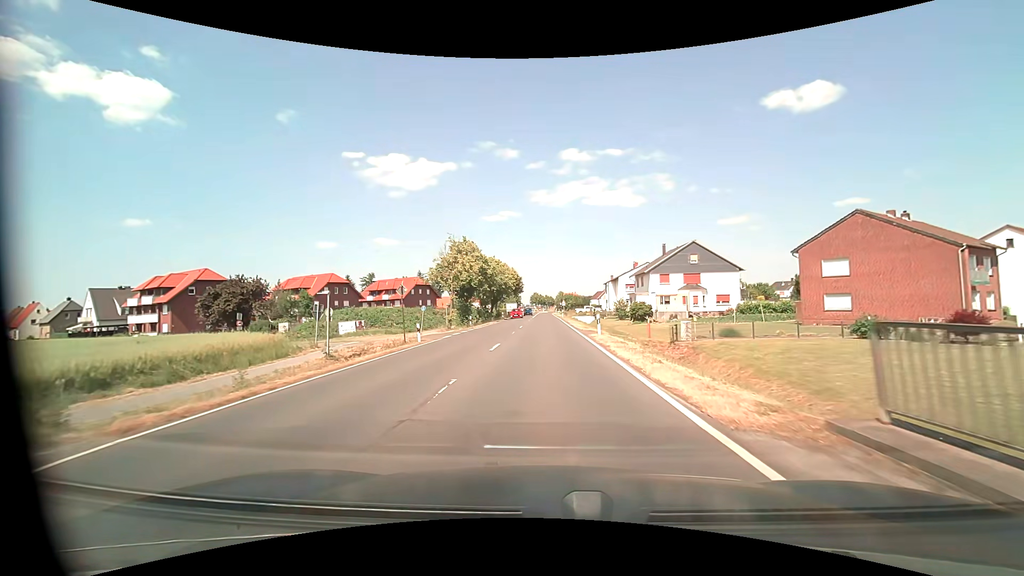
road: primary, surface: asphalt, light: Day
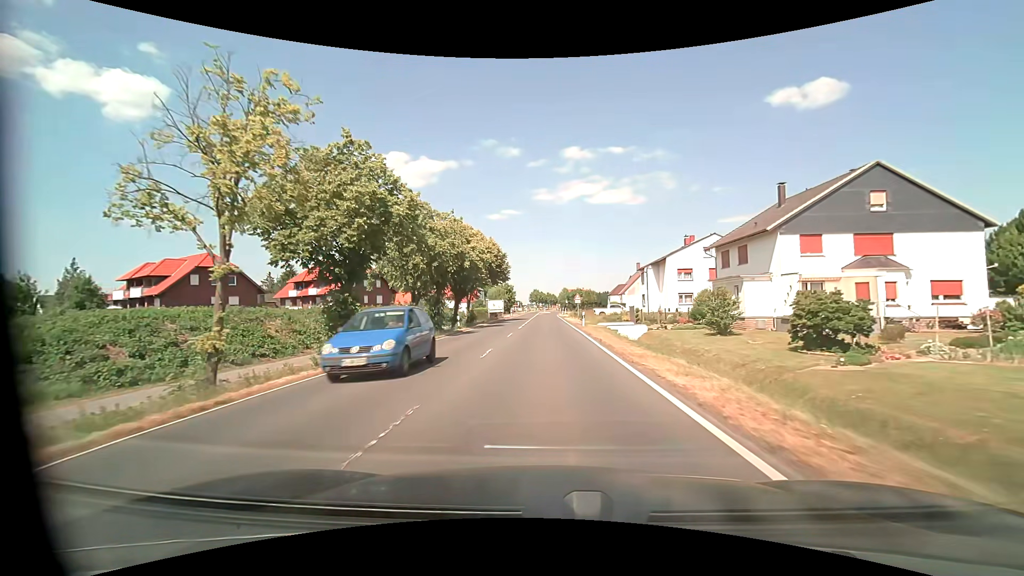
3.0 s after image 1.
(0.0, +38.8) m; 0°
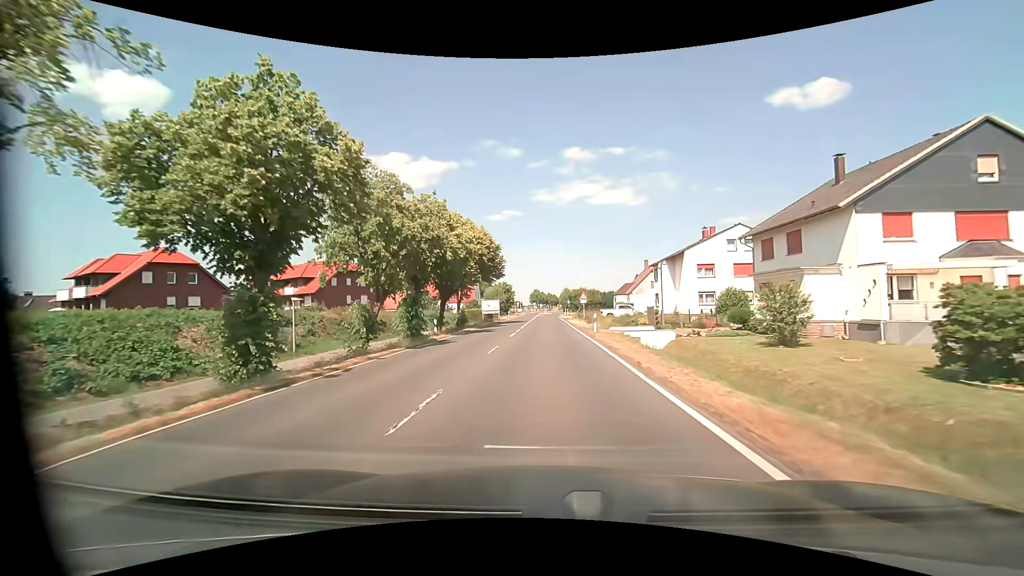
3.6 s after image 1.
(0.0, +7.8) m; 0°
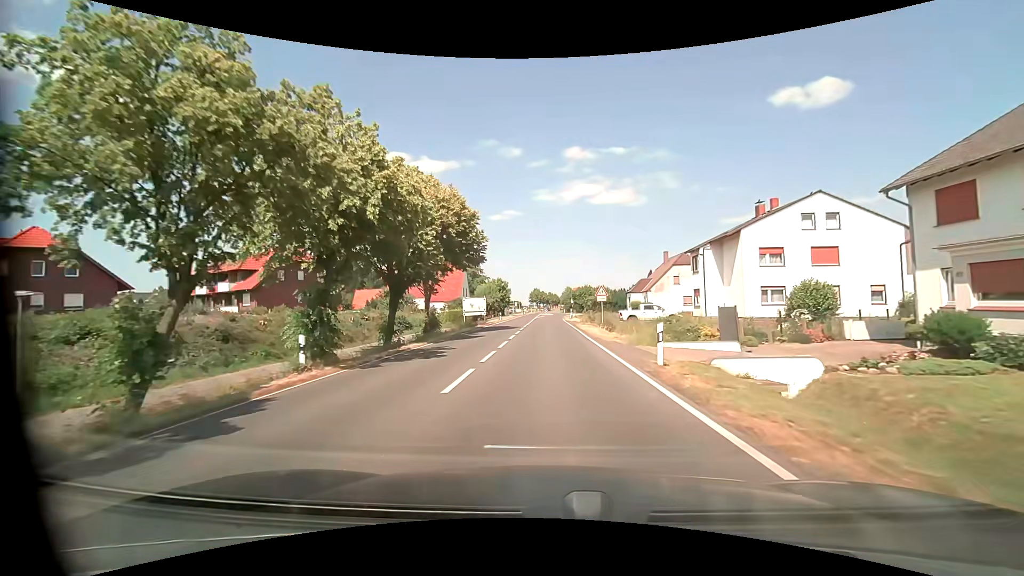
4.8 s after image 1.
(0.0, +15.5) m; 0°
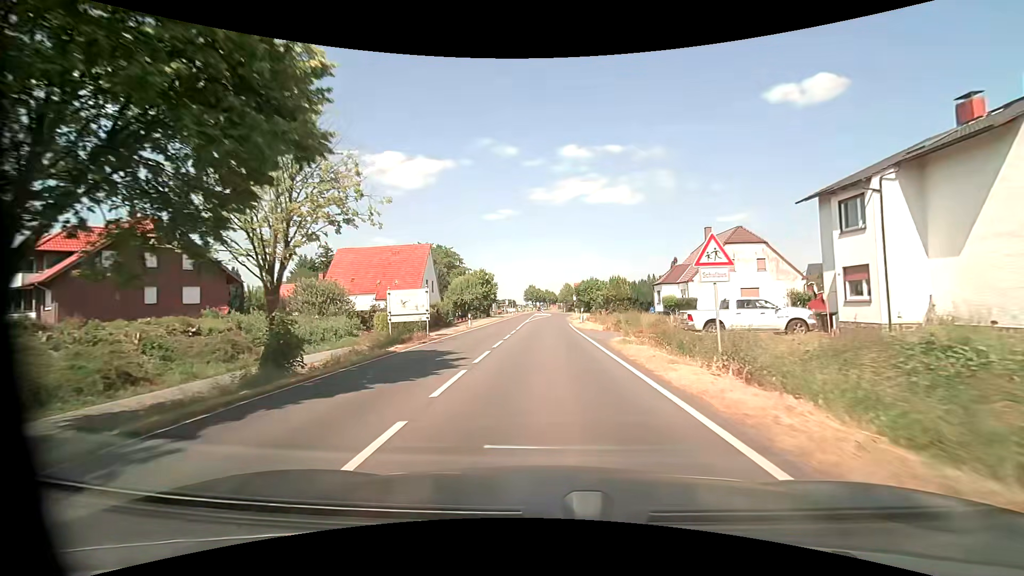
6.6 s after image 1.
(0.0, +23.4) m; 0°
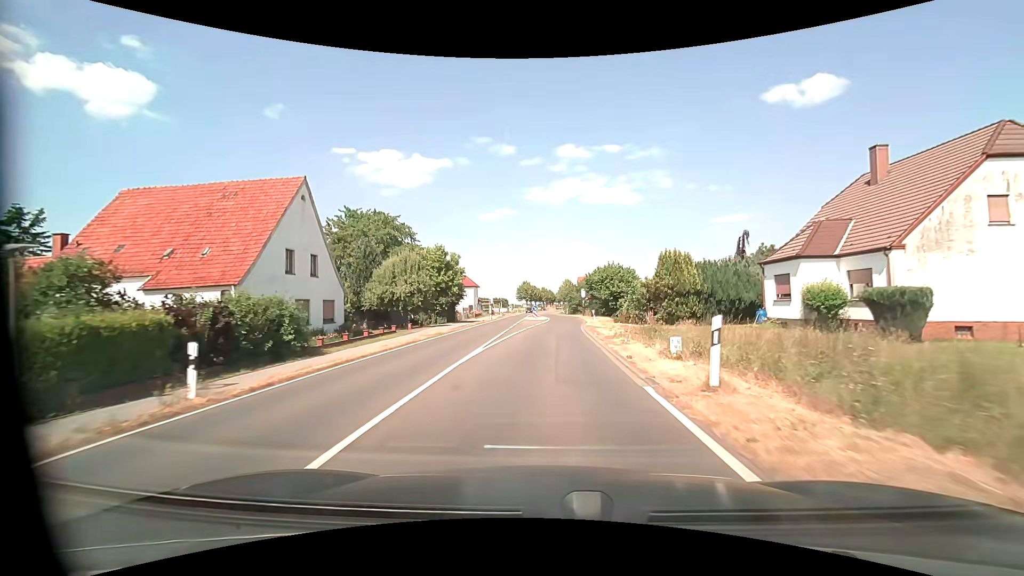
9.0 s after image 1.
(+0.3, +31.1) m; +1°
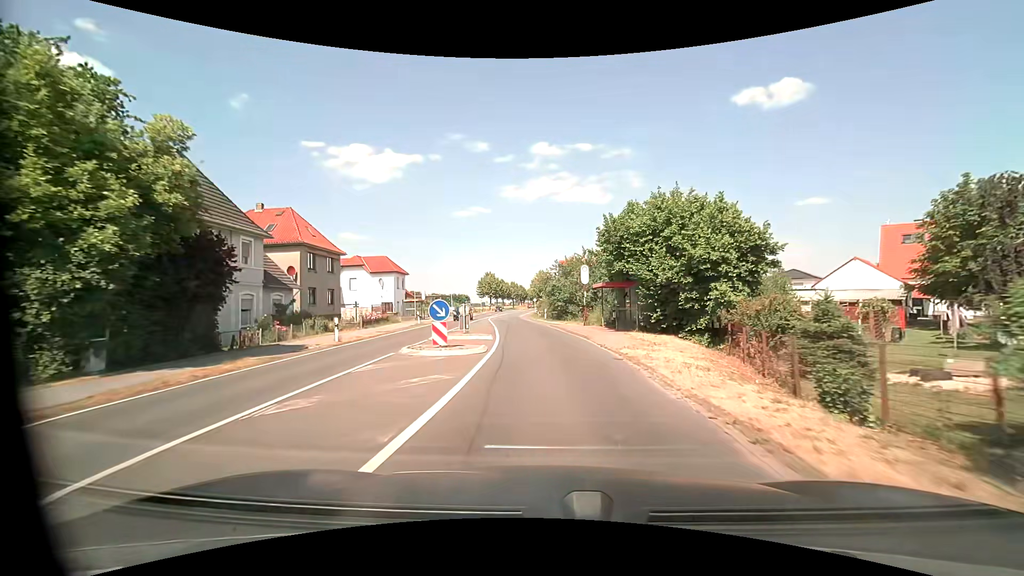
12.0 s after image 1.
(+1.0, +38.8) m; +3°
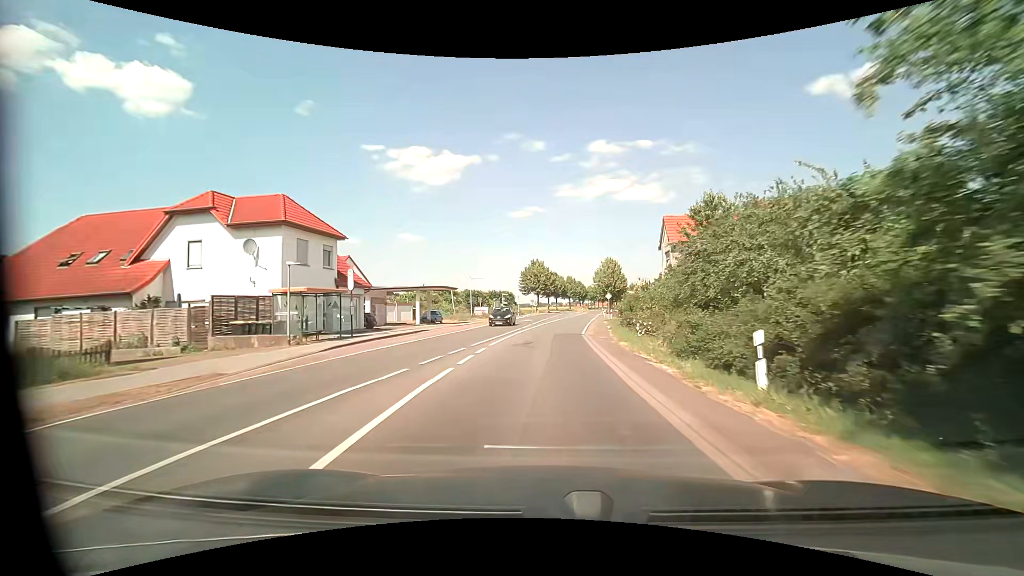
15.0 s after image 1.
(-2.5, +38.8) m; -7°
(0, +10) (0, +20) (+1, +30) (+2, +40) (+2, +50) (+4, +60) (+5, +70) (+6, +80) (+7, +90) (+9, +100) m
